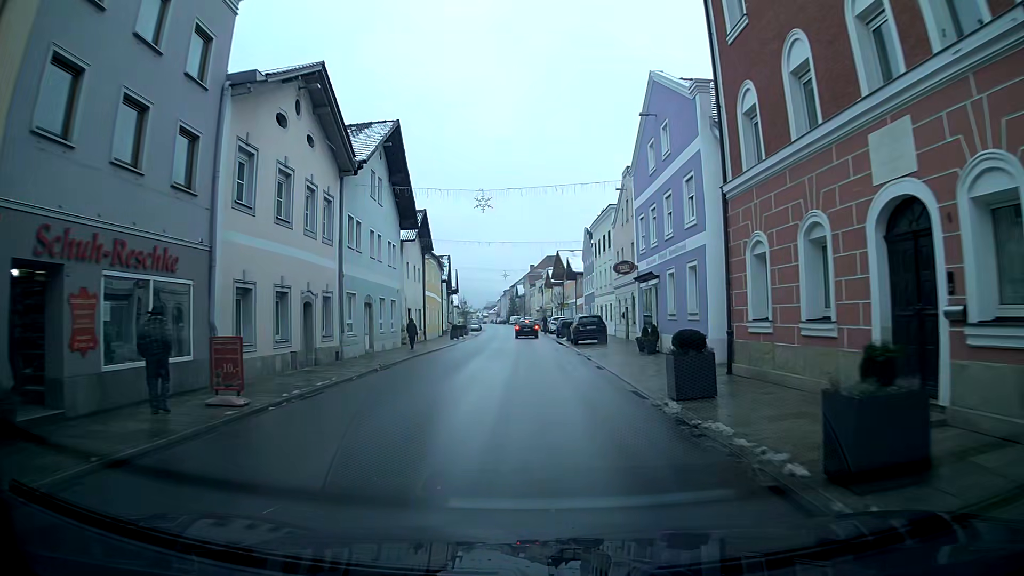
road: primary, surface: asphalt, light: Day
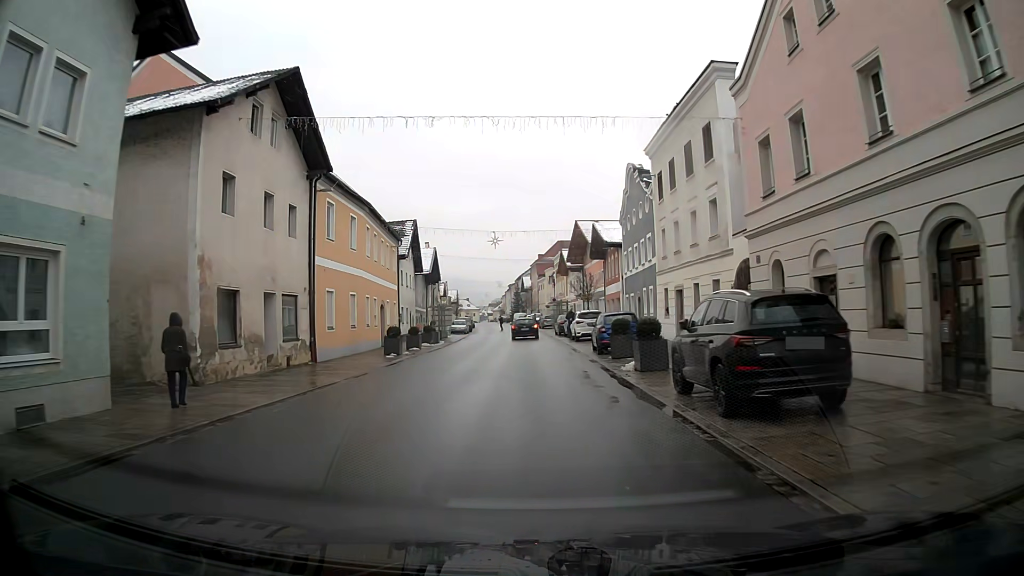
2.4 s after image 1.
(-0.1, +28.0) m; 0°
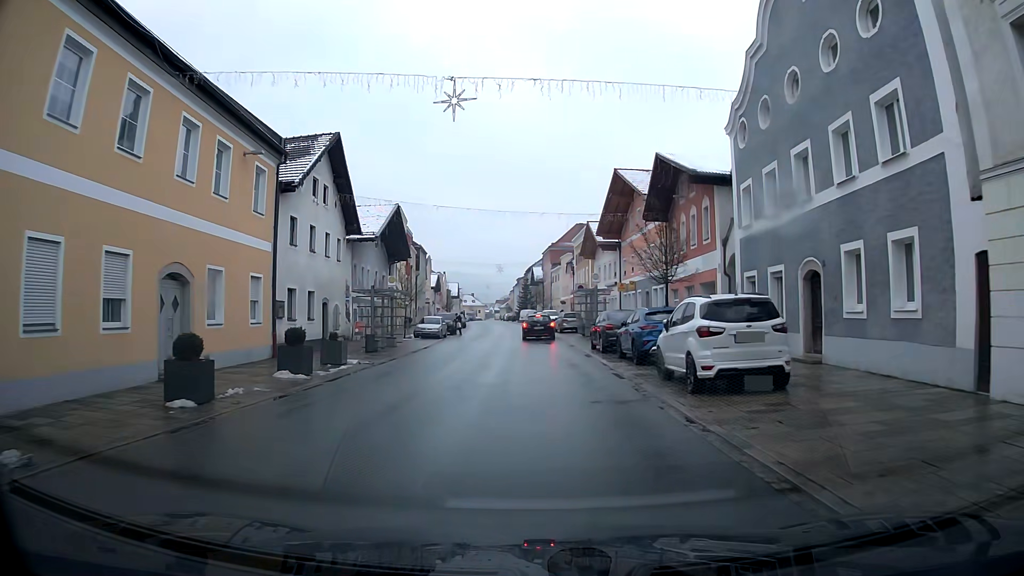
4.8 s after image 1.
(-0.3, +24.8) m; -1°
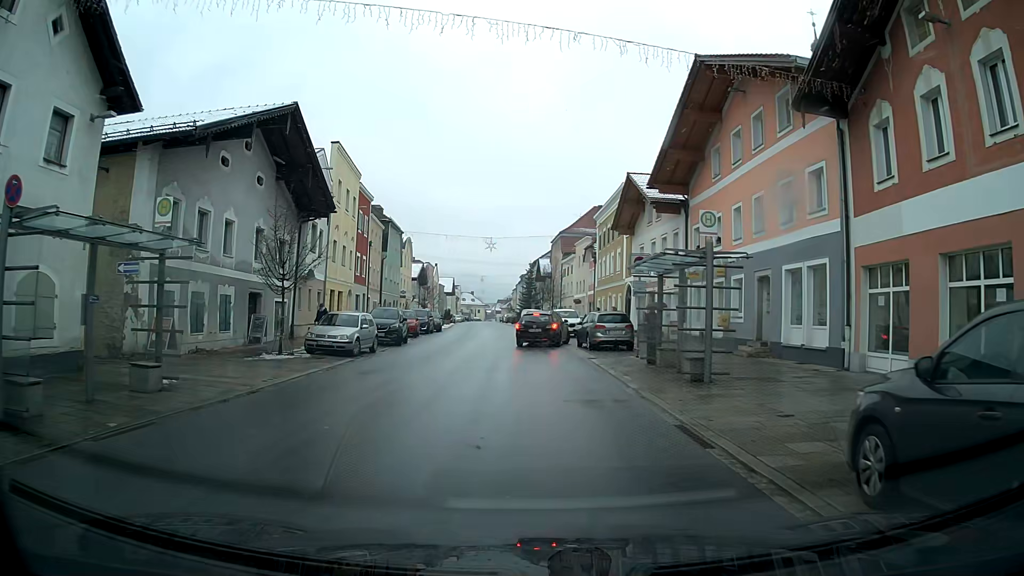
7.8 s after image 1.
(-0.1, +21.5) m; 0°
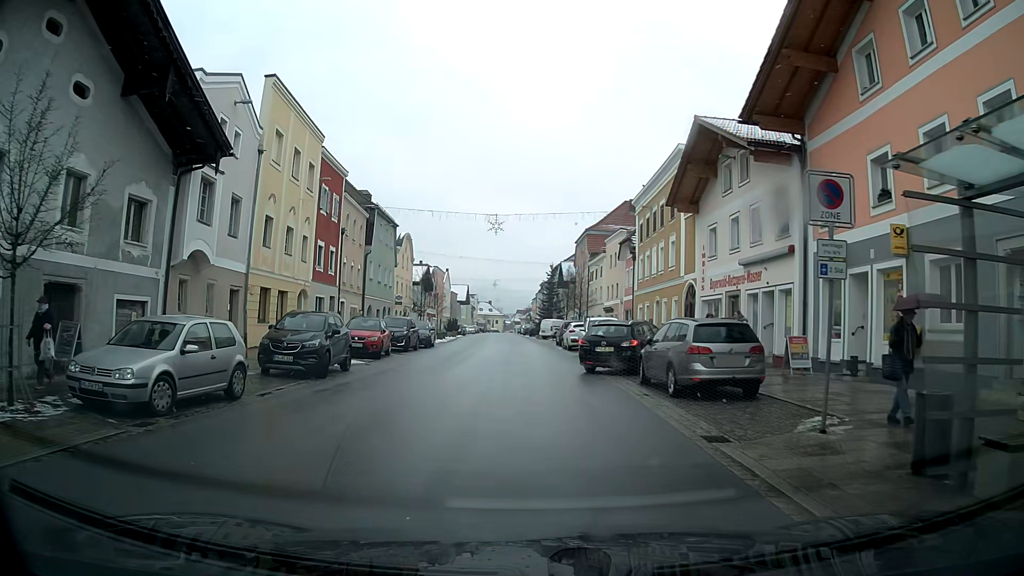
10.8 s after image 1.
(-0.1, +12.9) m; -3°
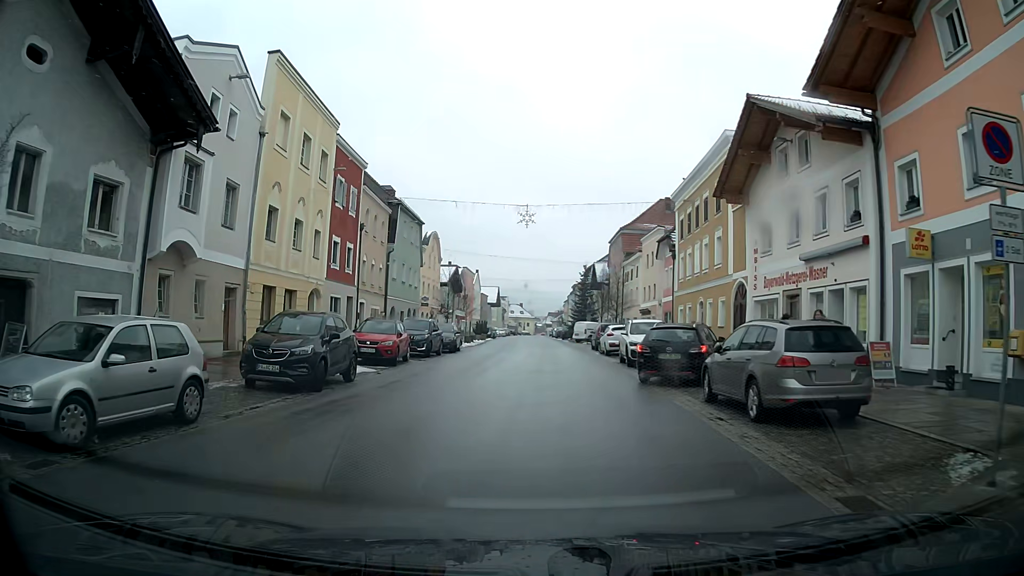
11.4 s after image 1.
(0.0, +3.1) m; -1°
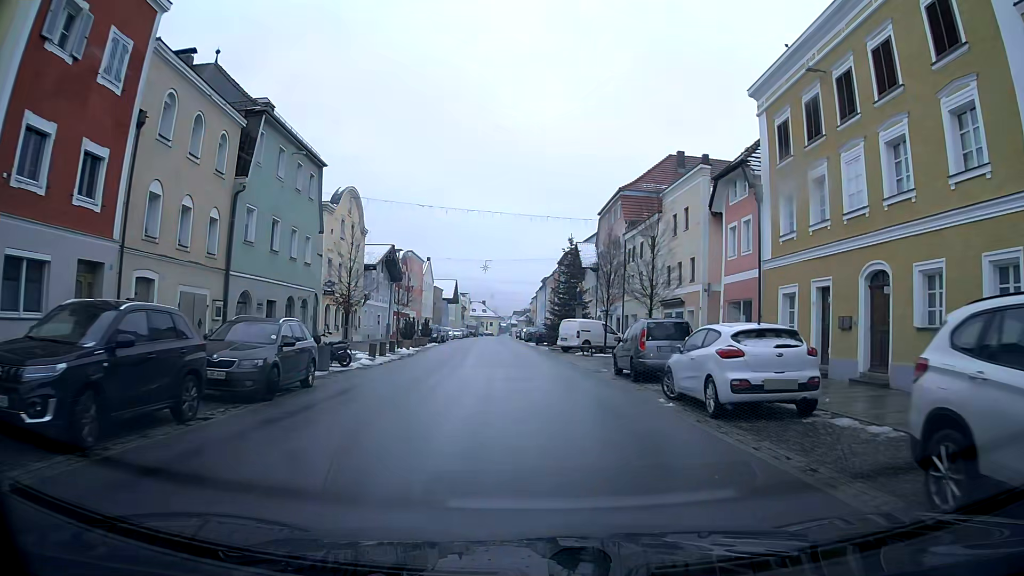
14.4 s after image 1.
(+0.4, +22.1) m; +3°
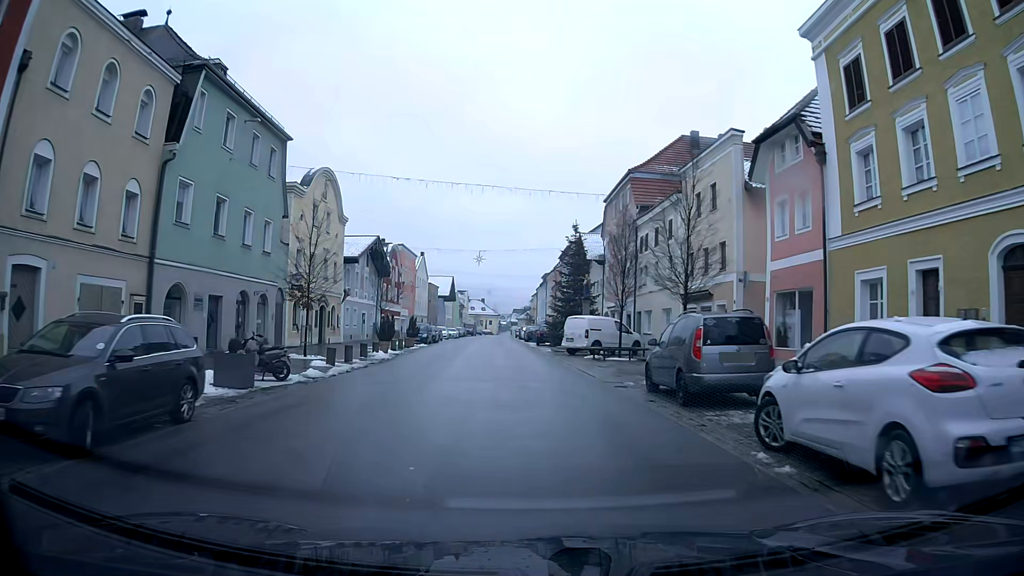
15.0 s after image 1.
(0.0, +5.7) m; 0°
